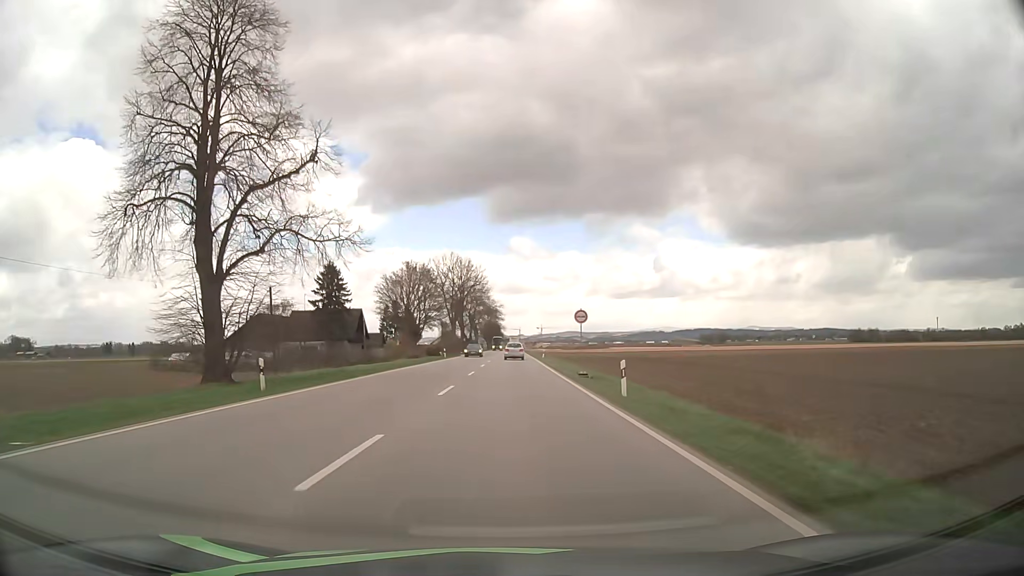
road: primary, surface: asphalt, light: Day
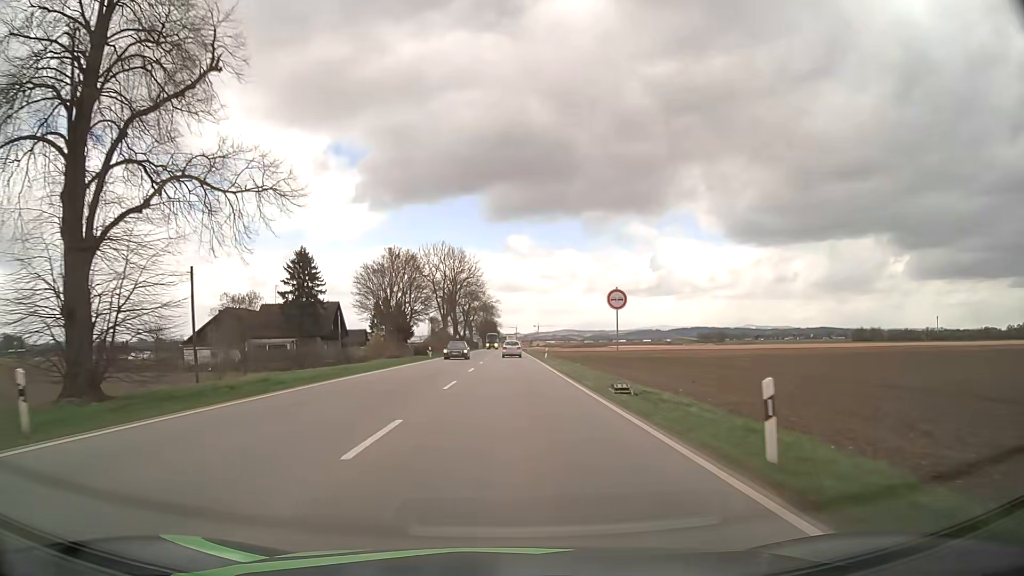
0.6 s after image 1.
(0.0, +10.4) m; 0°
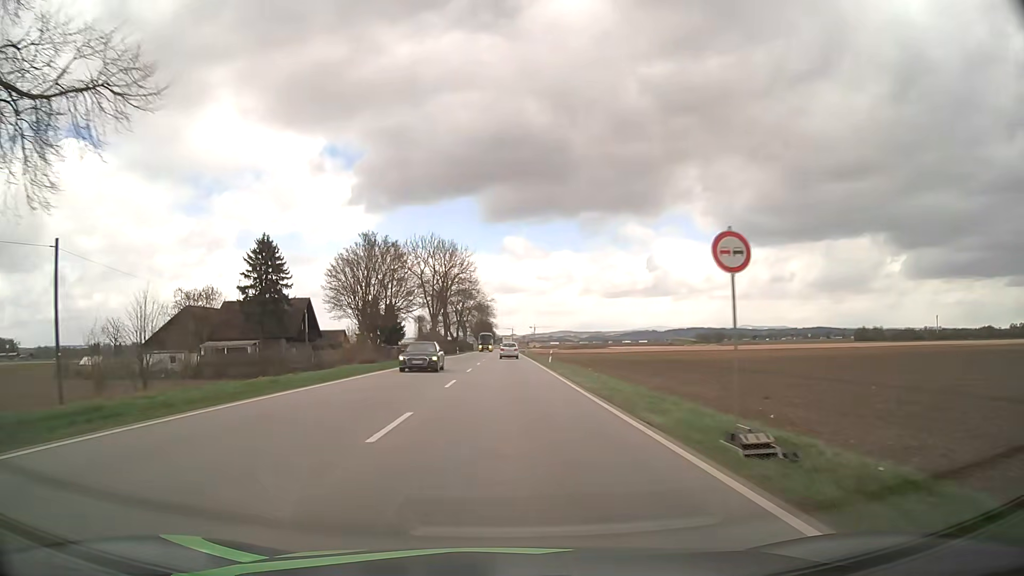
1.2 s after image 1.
(0.0, +10.4) m; 0°
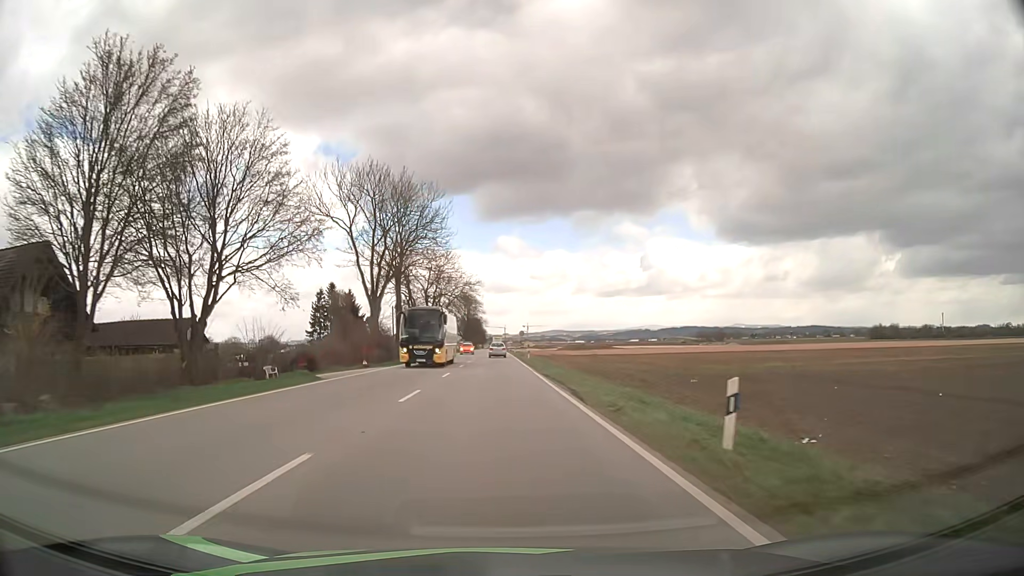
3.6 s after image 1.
(+0.4, +41.2) m; +1°
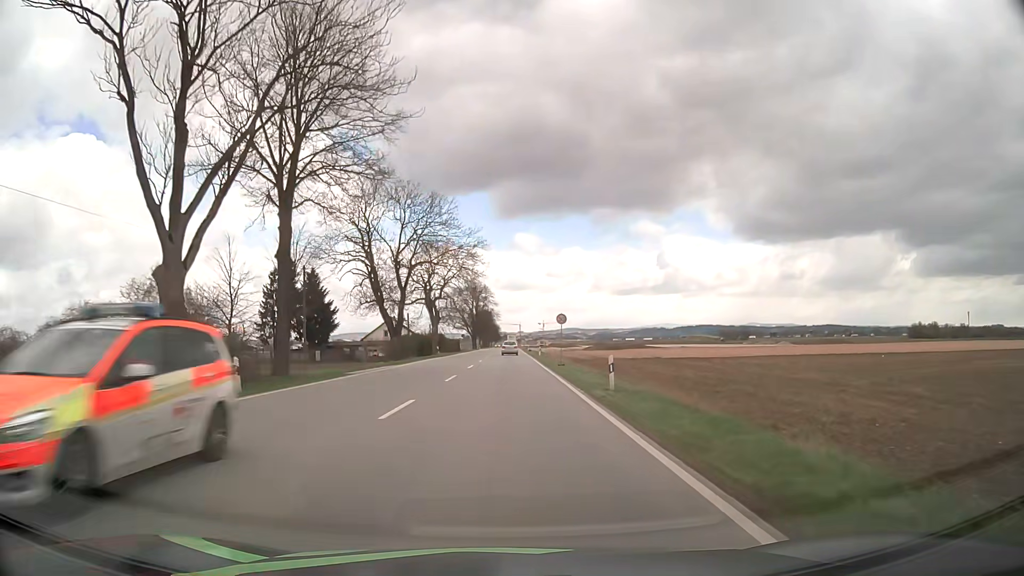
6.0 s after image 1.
(-0.4, +40.3) m; -1°
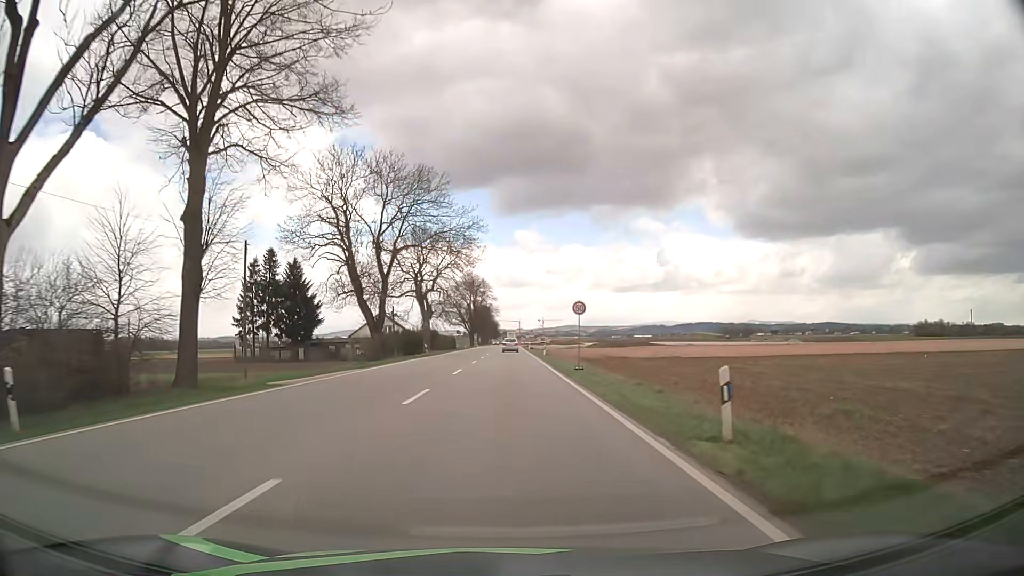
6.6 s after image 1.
(0.0, +9.4) m; 0°
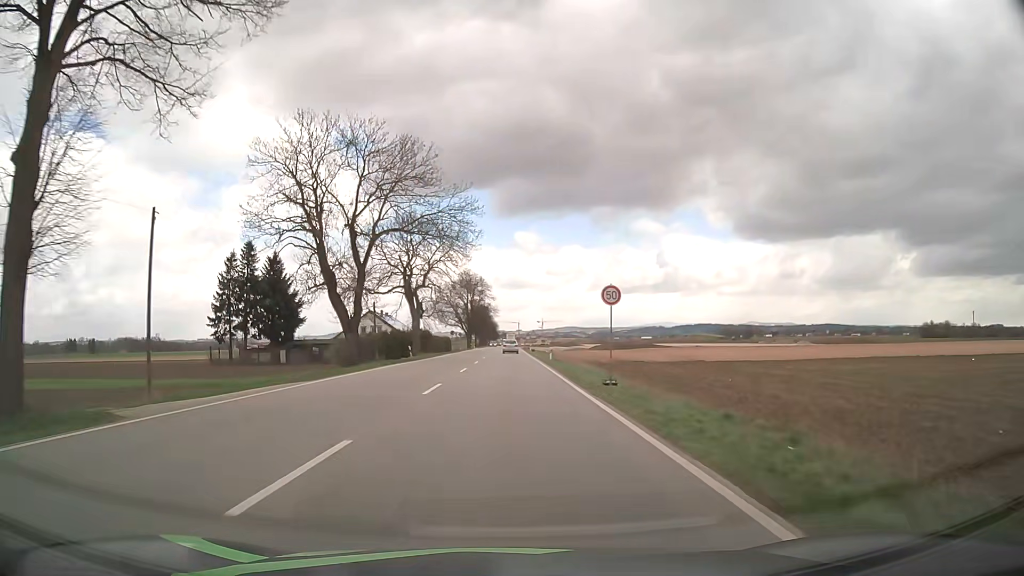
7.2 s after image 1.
(0.0, +8.9) m; 0°
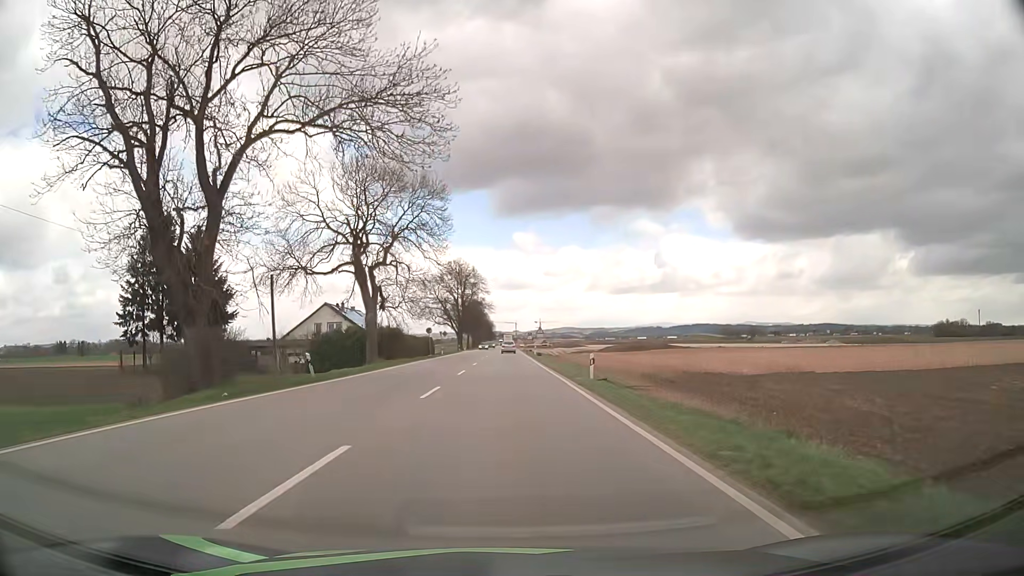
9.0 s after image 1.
(+0.1, +24.4) m; 0°
(0, +10) (0, +20) (0, +30) (0, +40) (0, +50) (0, +60) (0, +70) (0, +80) (0, +90) (0, +100) m
